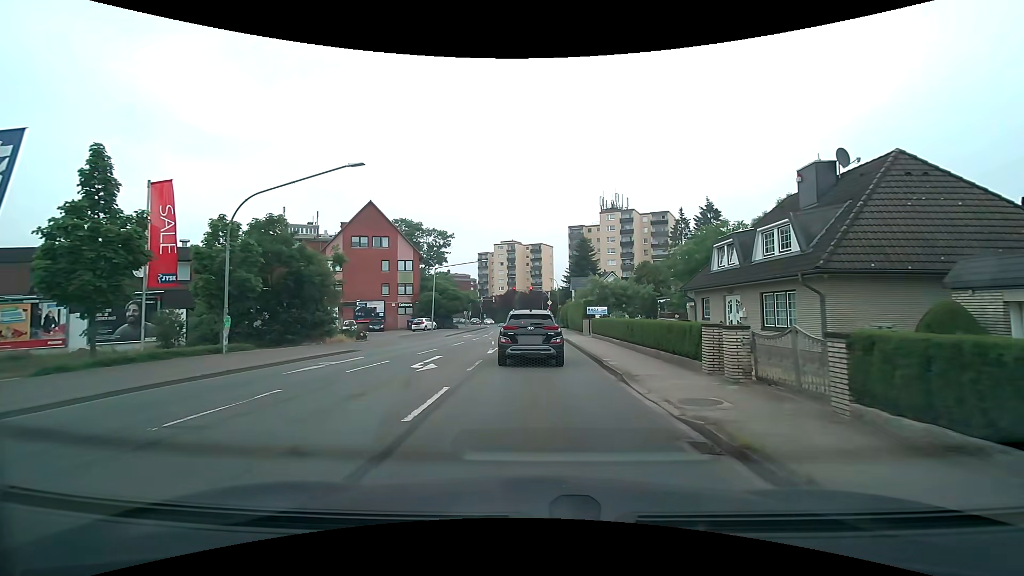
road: secondary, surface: asphalt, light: Day
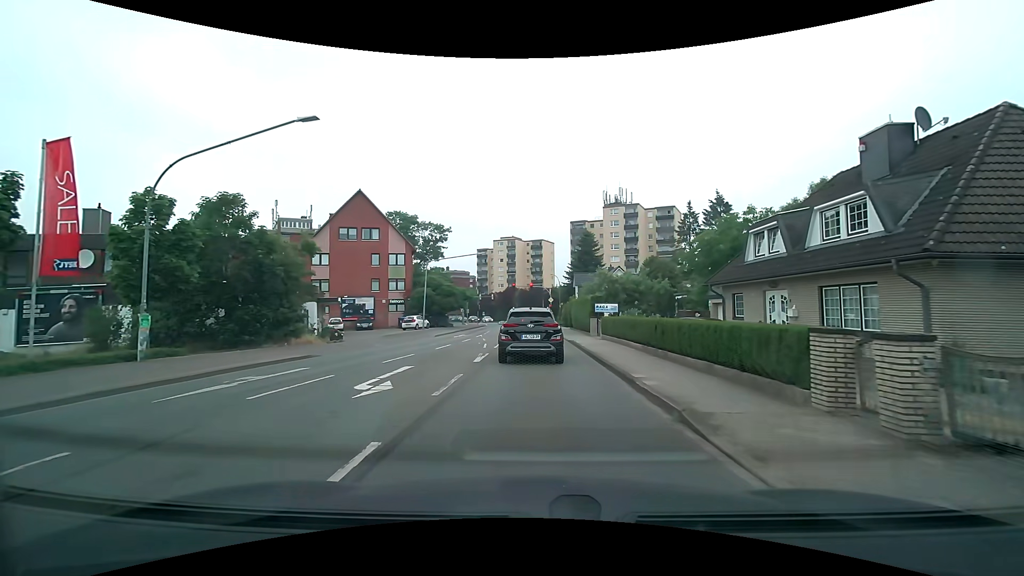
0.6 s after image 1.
(0.0, +4.3) m; +1°
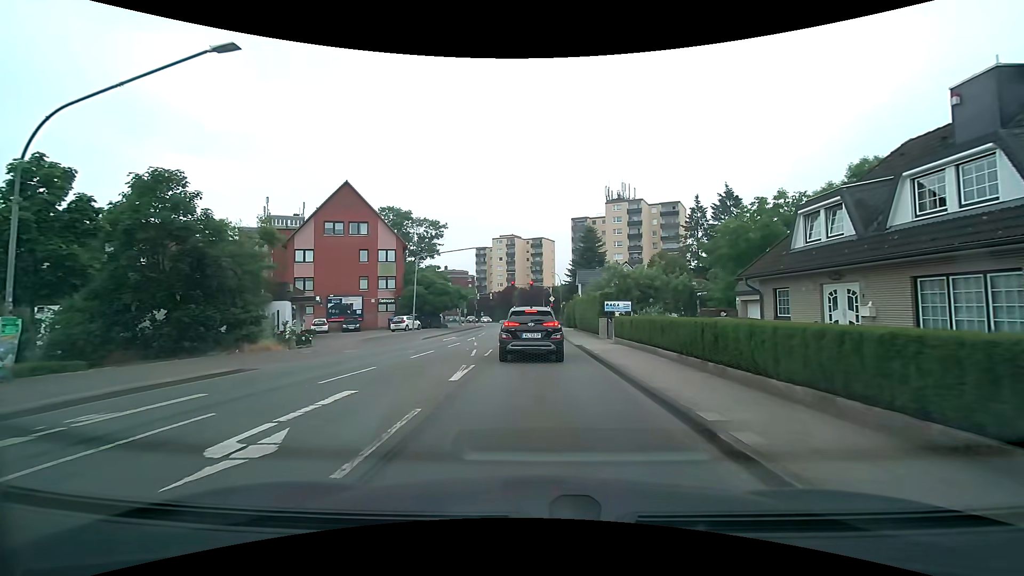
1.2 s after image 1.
(0.0, +4.1) m; -1°
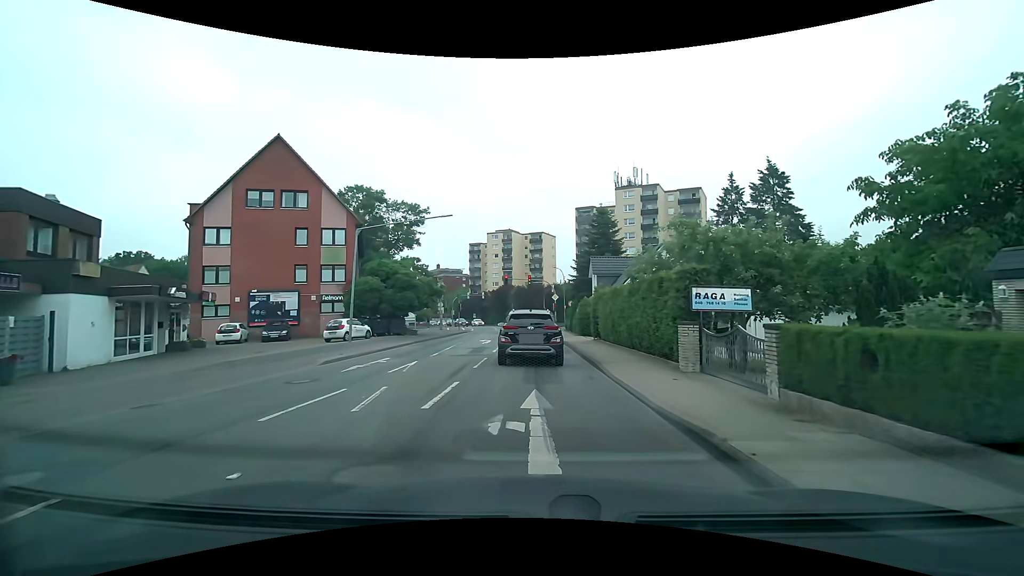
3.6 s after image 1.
(0.0, +14.8) m; 0°
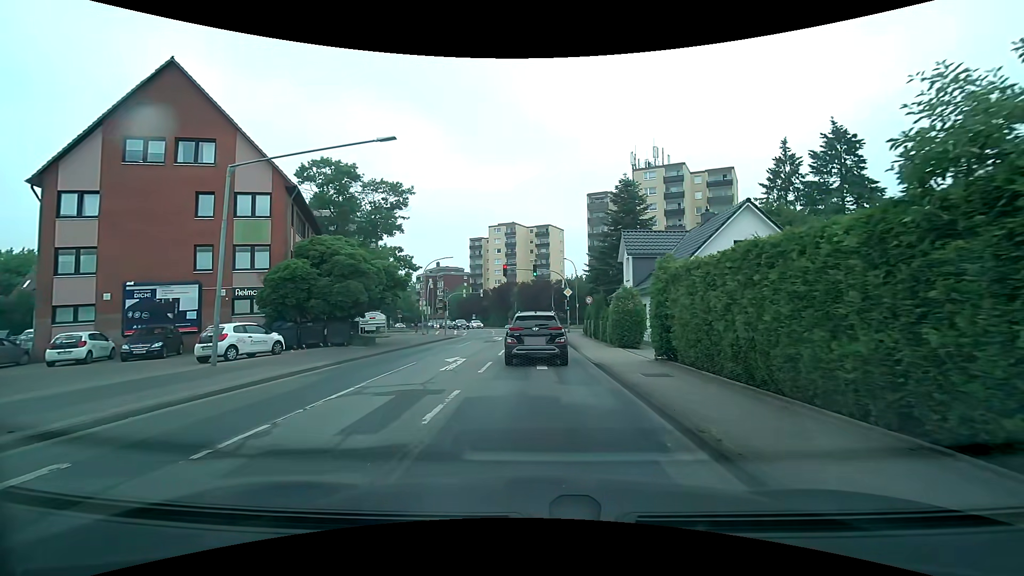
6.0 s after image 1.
(0.0, +13.1) m; -1°
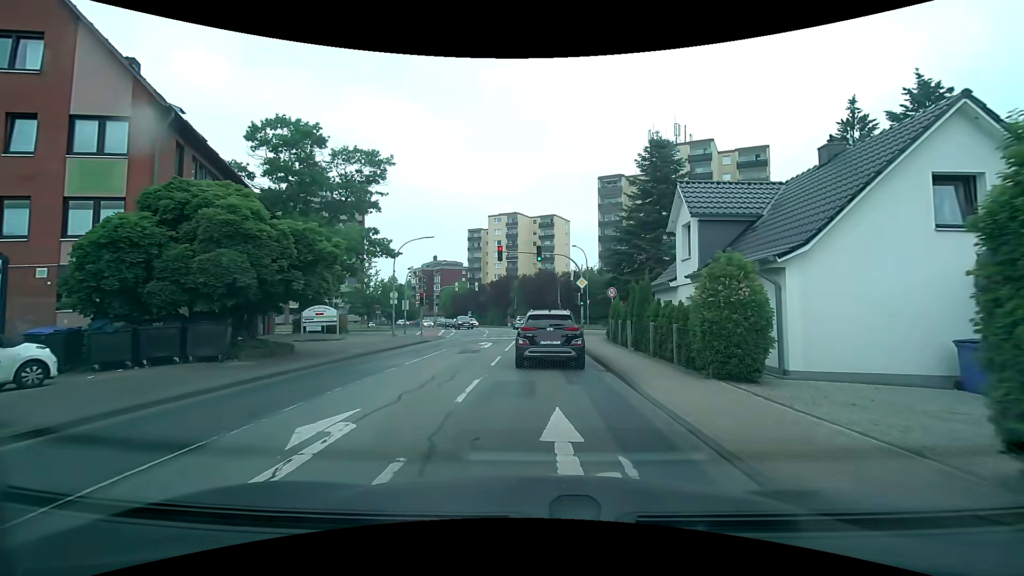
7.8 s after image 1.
(-0.1, +10.9) m; 0°
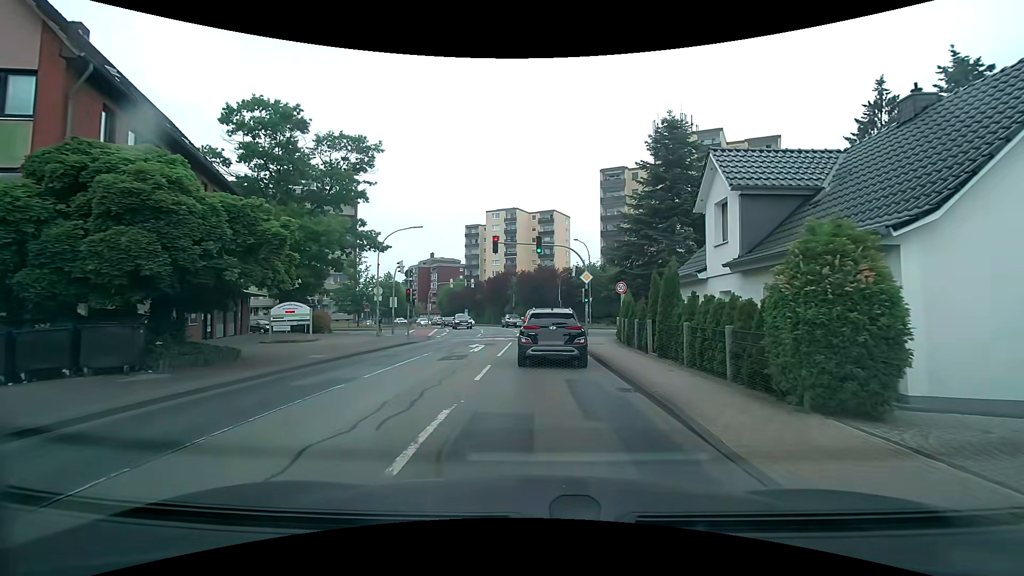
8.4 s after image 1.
(0.0, +3.6) m; -1°
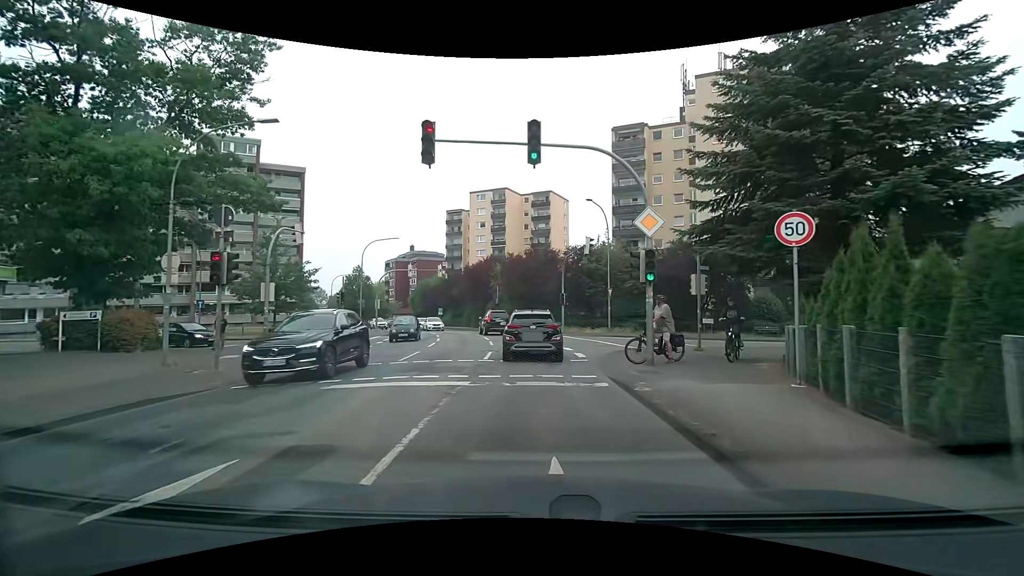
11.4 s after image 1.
(+0.1, +19.2) m; 0°
(0, +10) (0, +20) (-1, +30) (-2, +40) (-5, +49) (-8, +59) (-13, +68) (-18, +77) (-23, +85) (-28, +94) m
